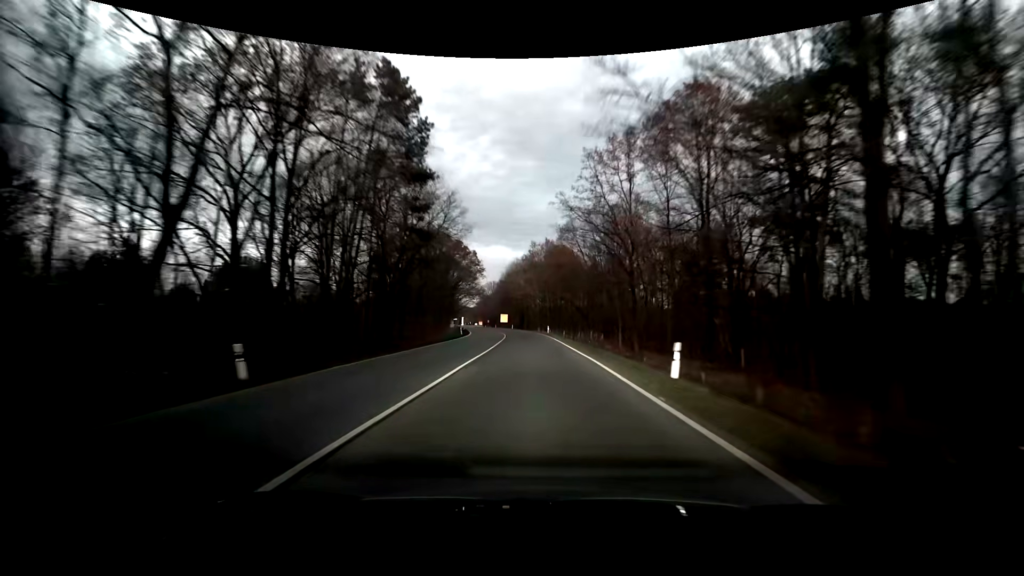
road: primary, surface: asphalt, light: Dusk
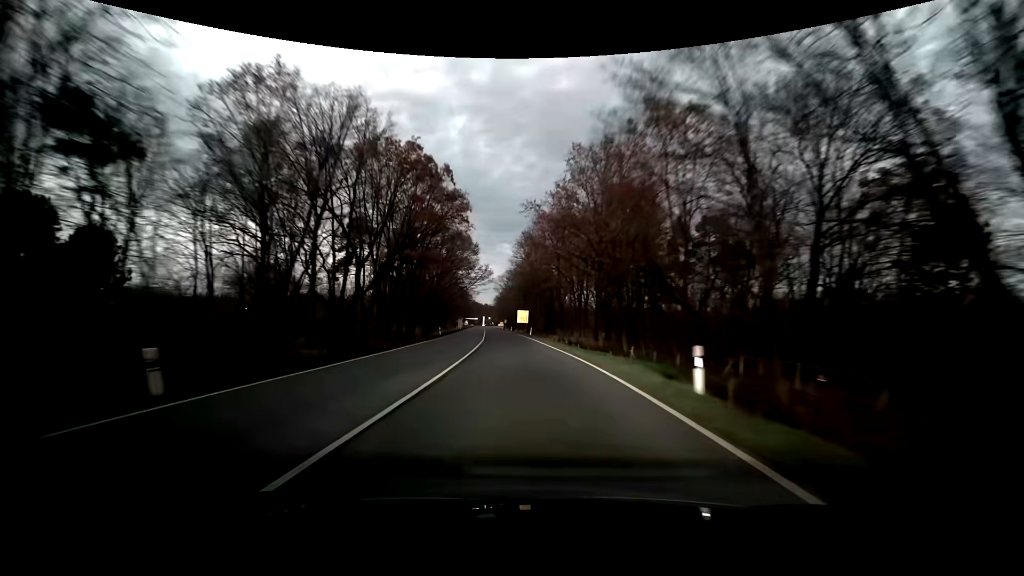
(-1.2, +53.6) m; -4°
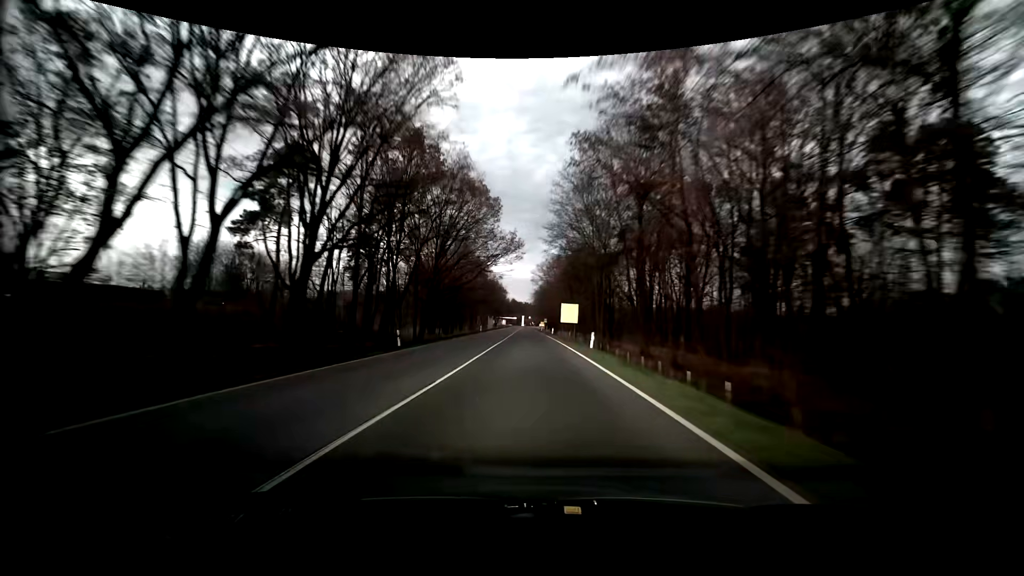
(-1.2, +32.6) m; -5°
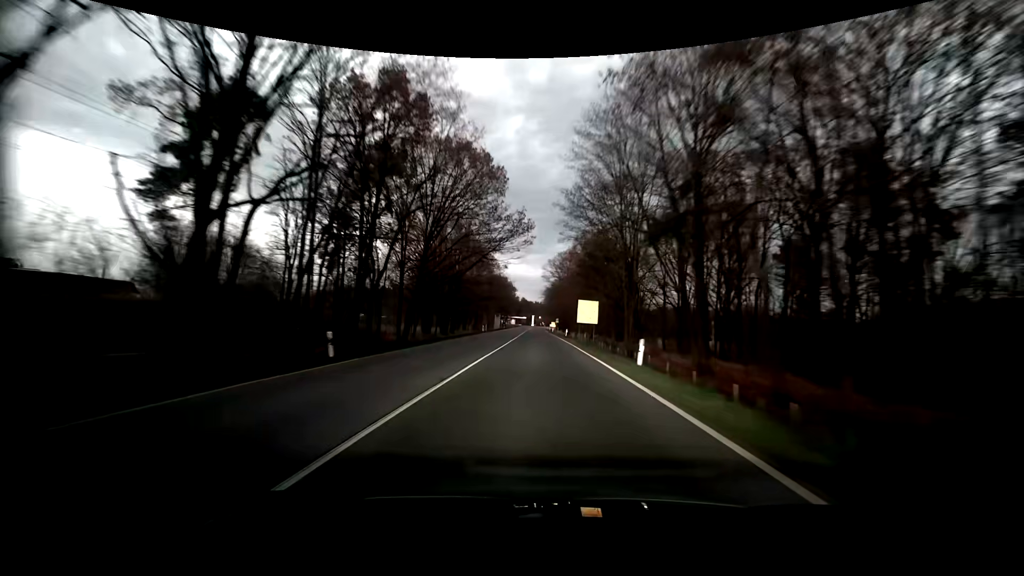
(-0.1, +10.9) m; -1°
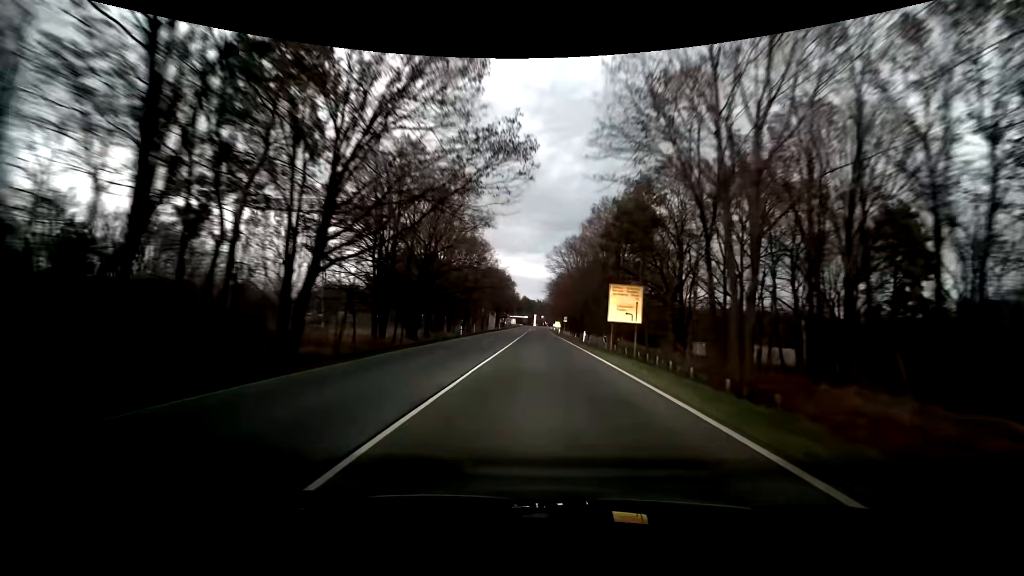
(-0.1, +22.0) m; 0°
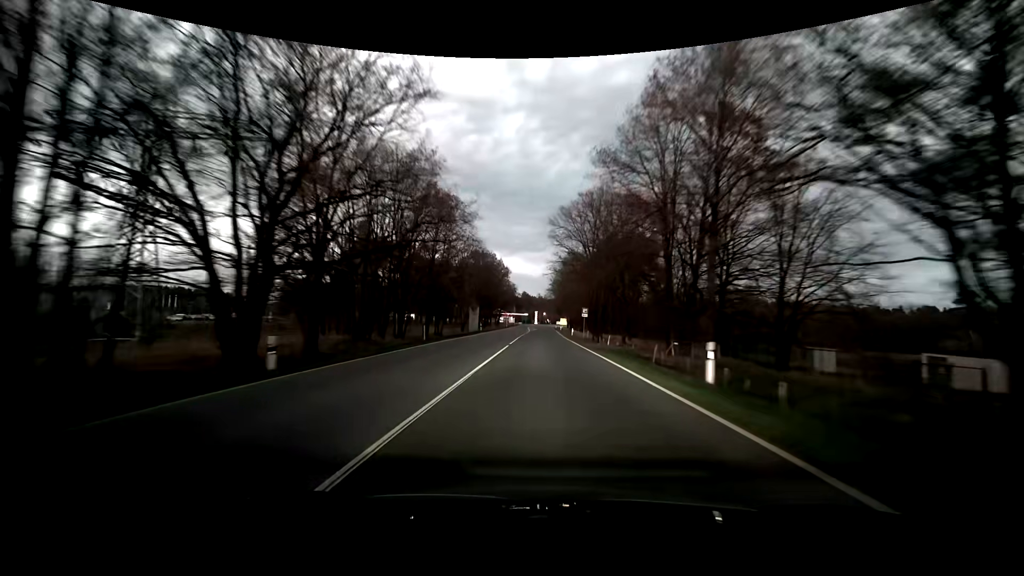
(+0.1, +33.5) m; 0°
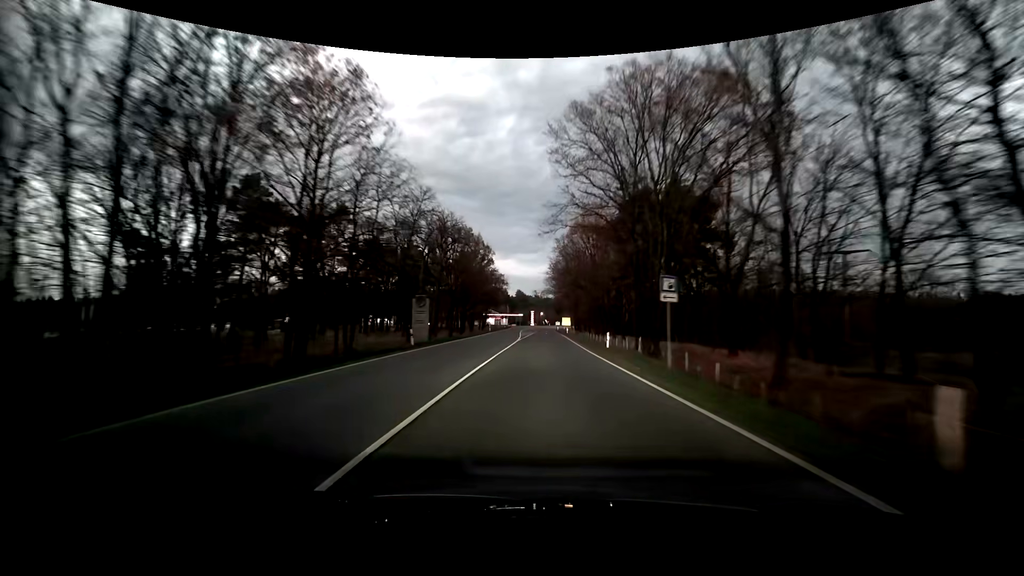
(+0.2, +33.9) m; +1°
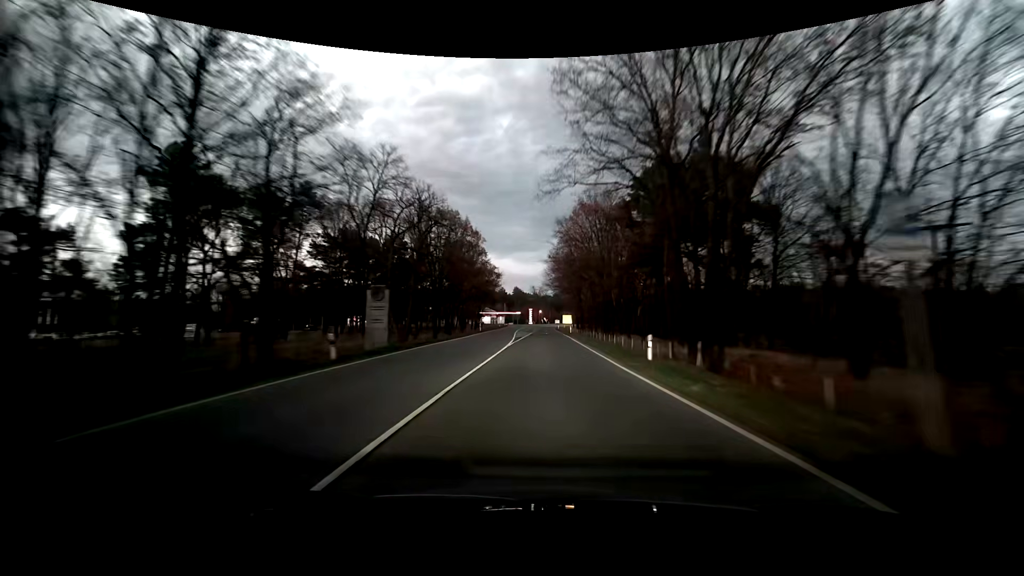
(0.0, +11.3) m; 0°
(0, +10) (0, +20) (0, +30) (+1, +40) (+1, +50) (+1, +60) (+1, +70) (+1, +80) (+1, +90) (+2, +100) m
